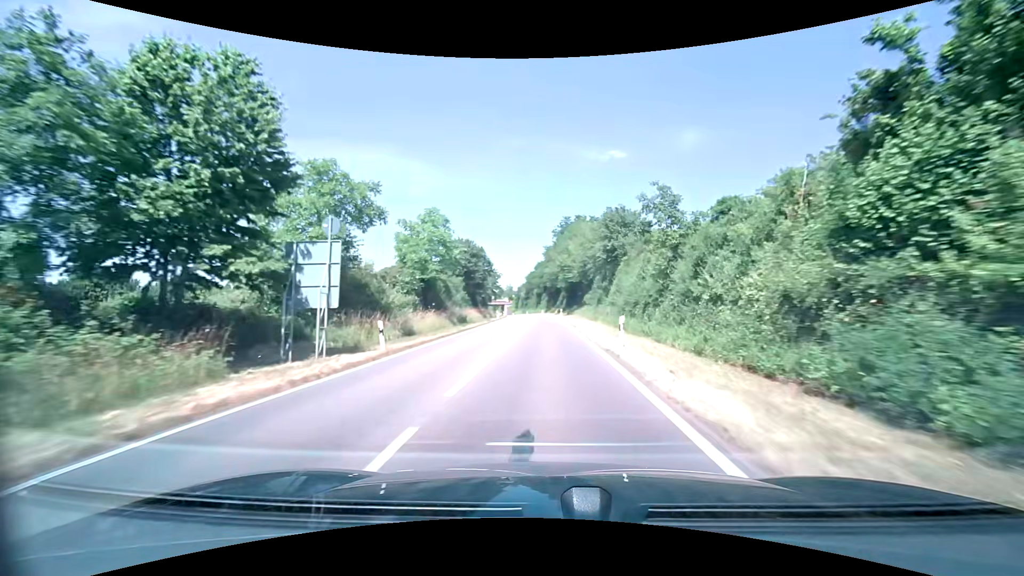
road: primary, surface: asphalt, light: Day
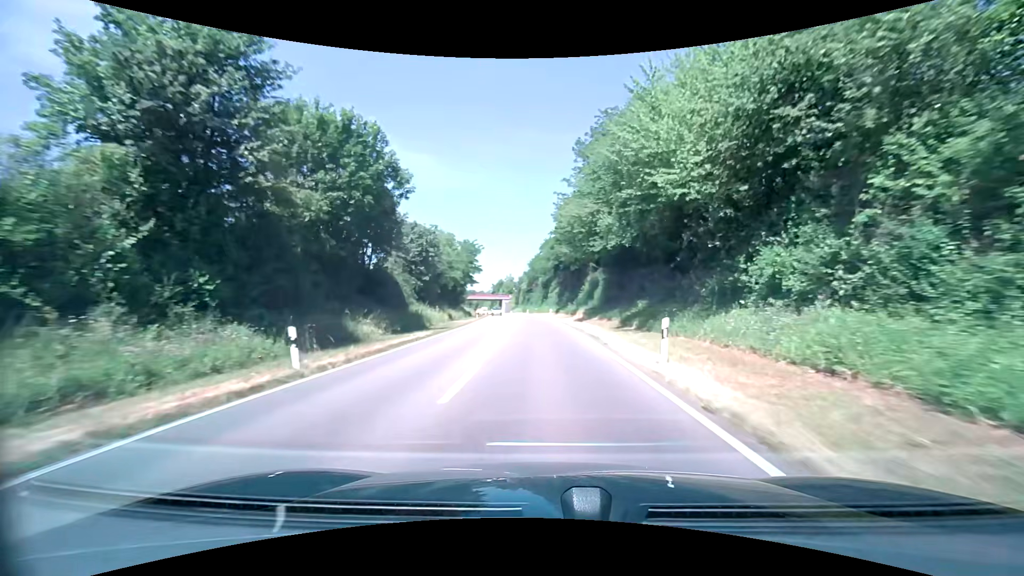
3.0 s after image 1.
(-0.1, +54.8) m; 0°
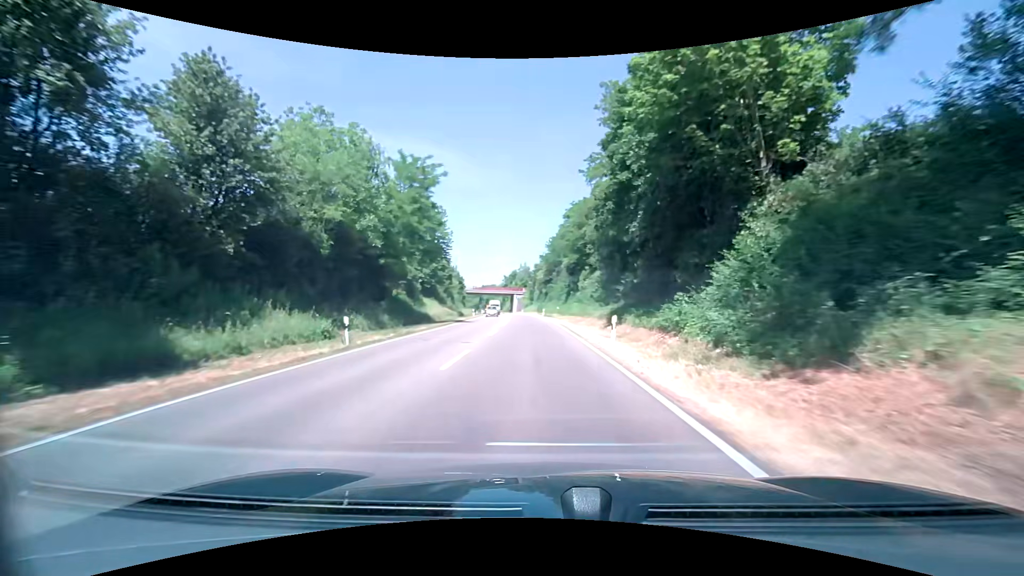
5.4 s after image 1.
(-1.0, +44.7) m; -2°
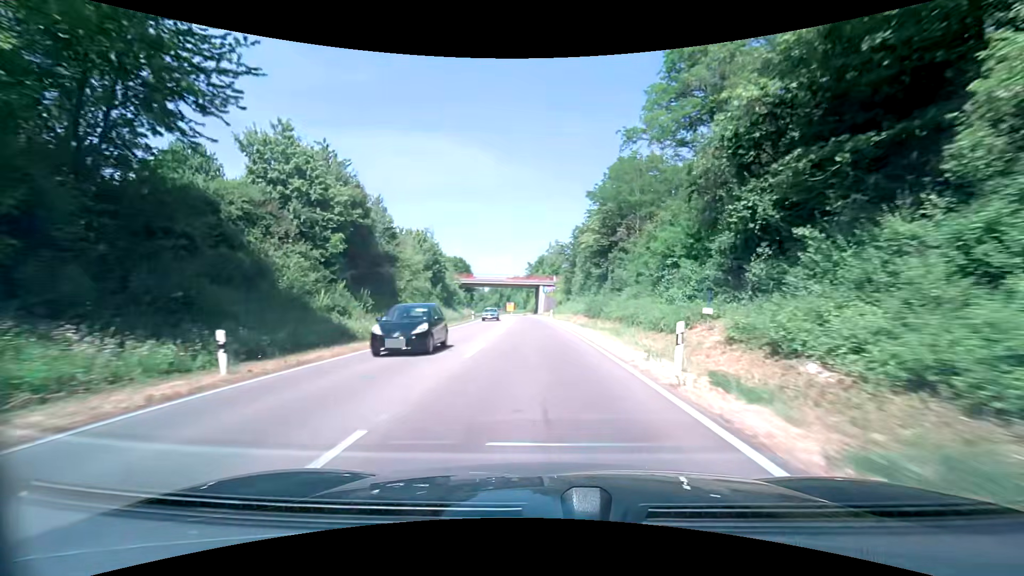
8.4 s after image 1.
(-2.3, +57.1) m; -4°
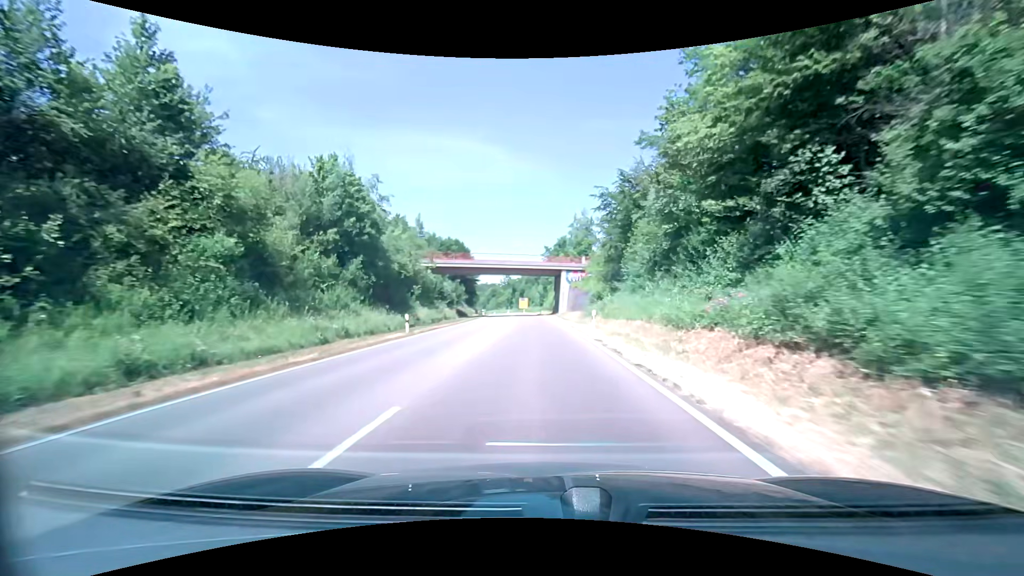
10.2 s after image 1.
(-0.5, +35.1) m; -2°
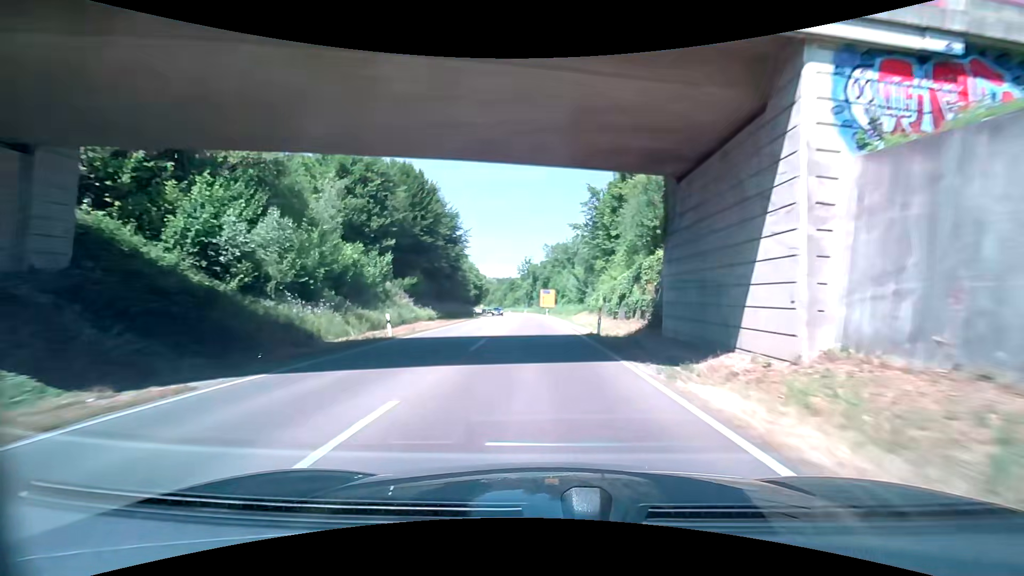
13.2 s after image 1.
(-1.8, +59.8) m; -4°
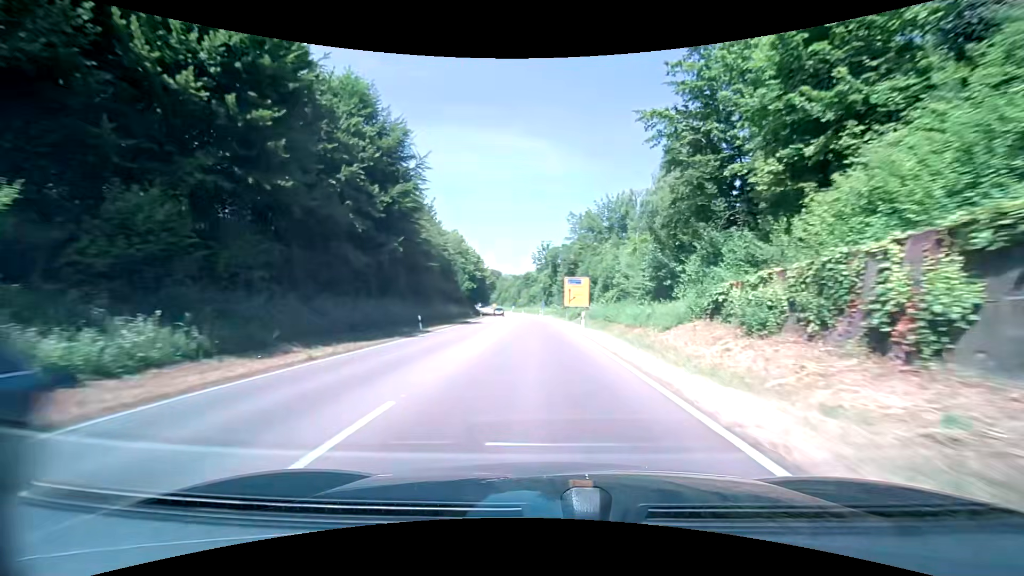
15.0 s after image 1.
(-0.3, +36.3) m; -2°
